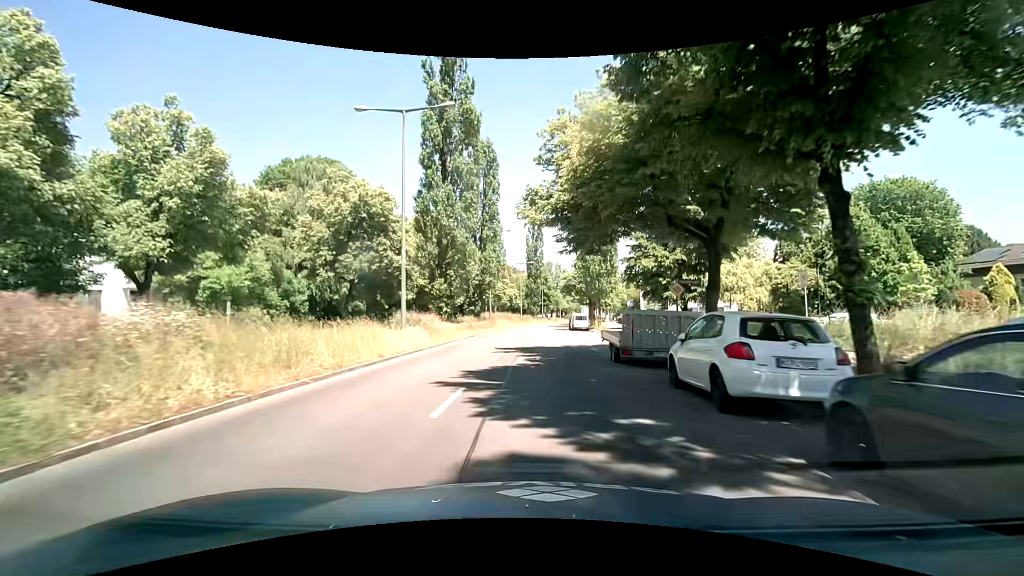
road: secondary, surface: asphalt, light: Day
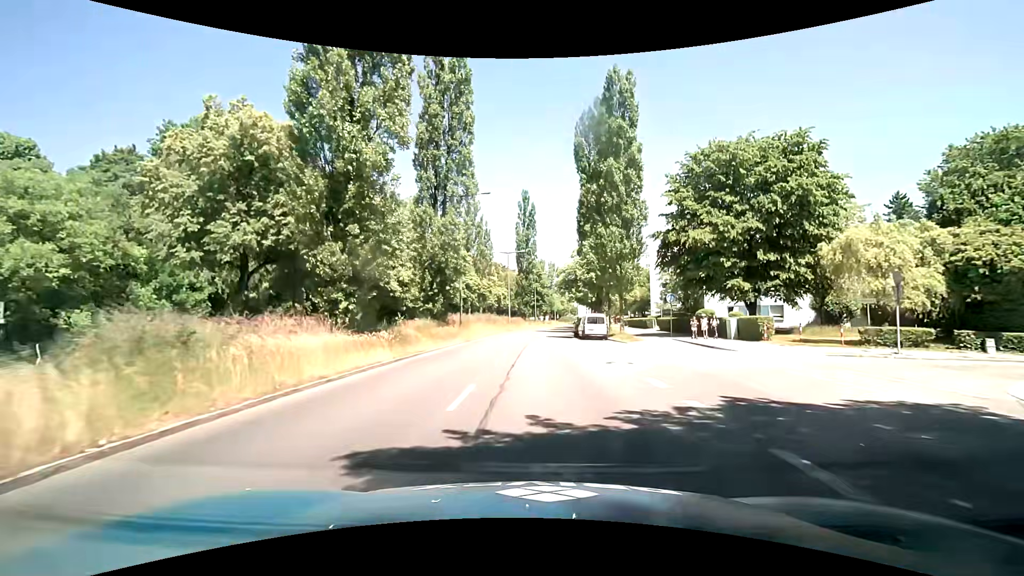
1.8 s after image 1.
(+0.3, +17.1) m; +1°
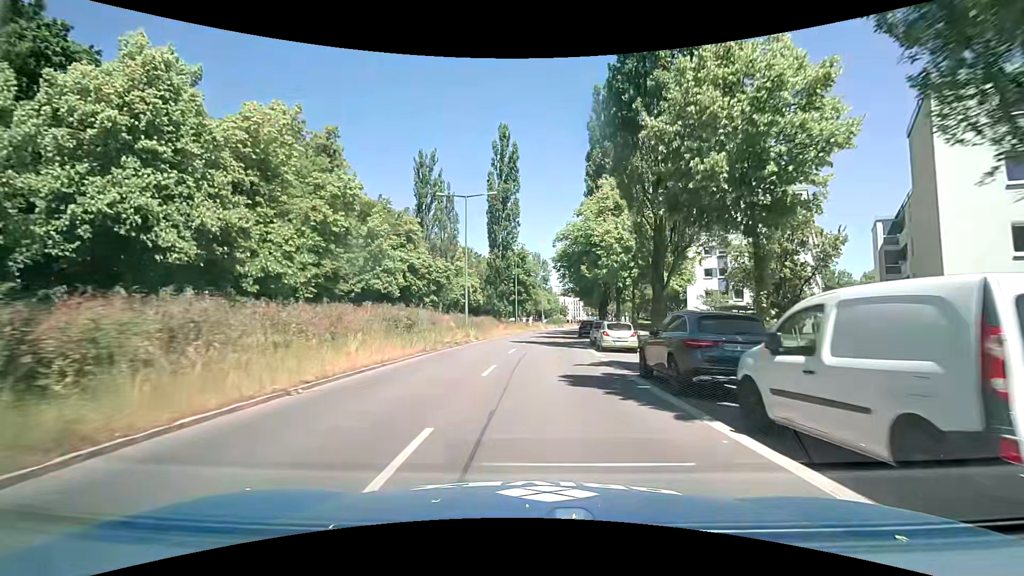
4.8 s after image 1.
(+0.7, +31.4) m; +2°
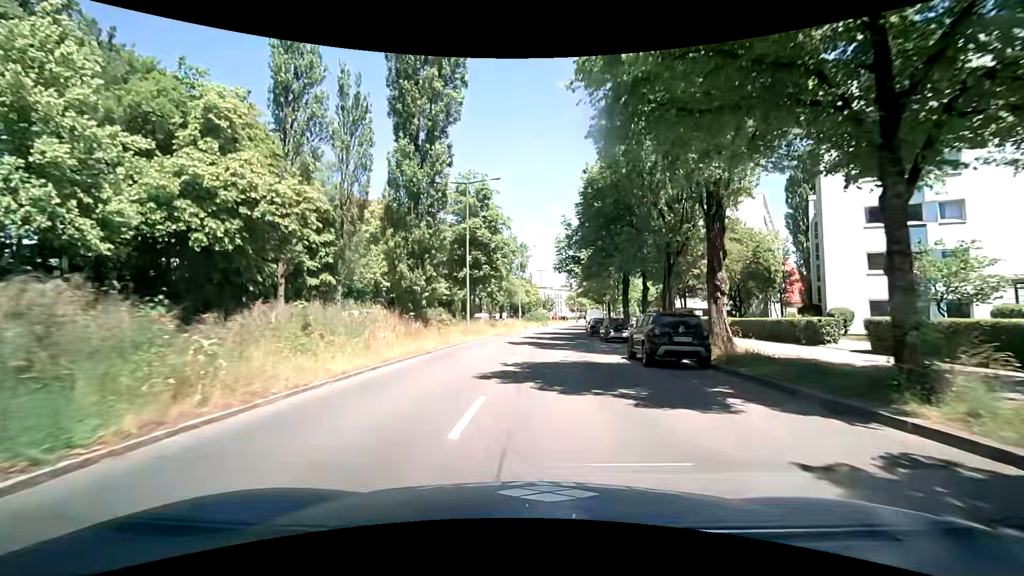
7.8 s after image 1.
(+0.5, +34.0) m; +3°
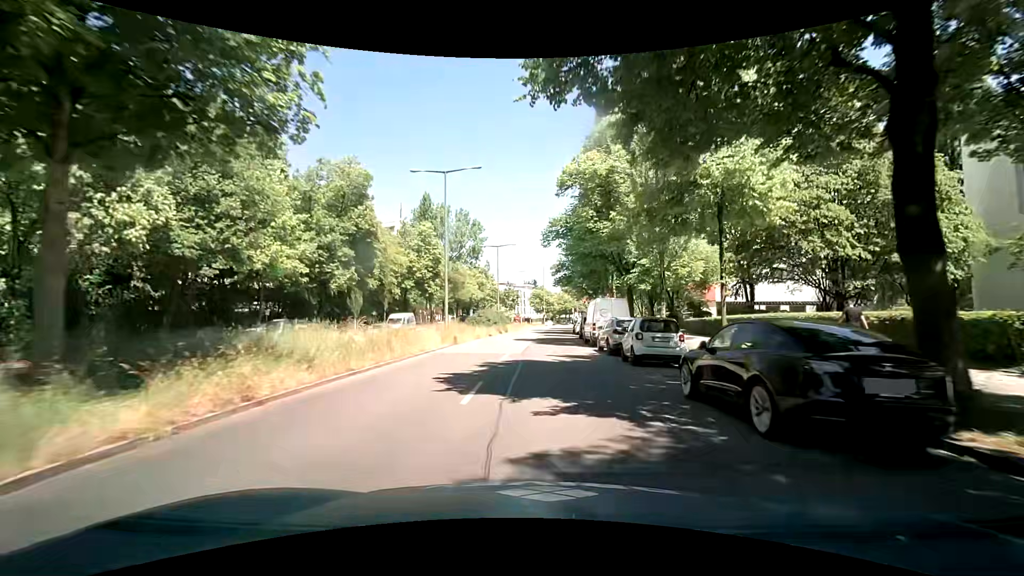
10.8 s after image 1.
(+1.2, +33.7) m; +5°
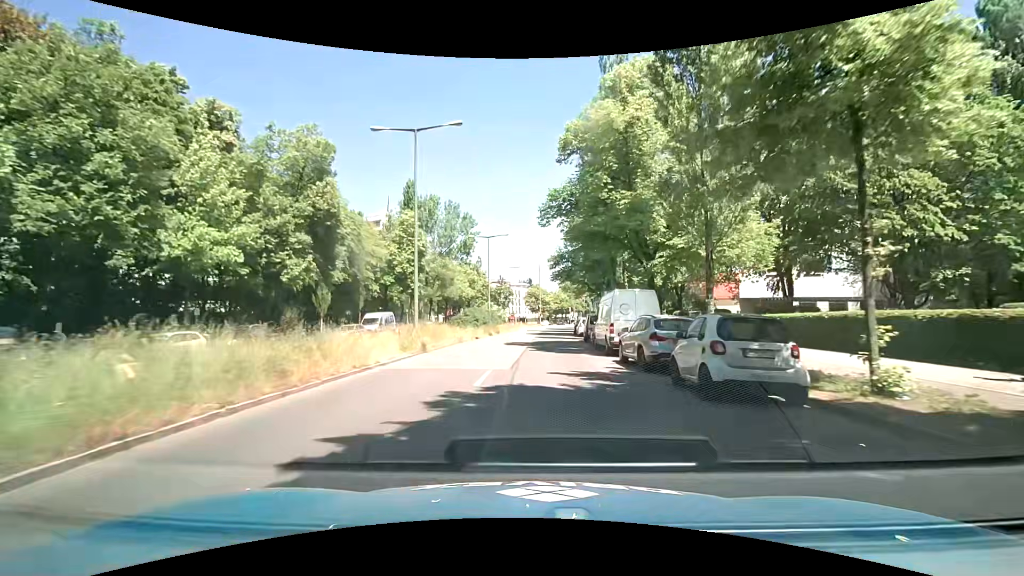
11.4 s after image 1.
(-0.1, +6.8) m; 0°
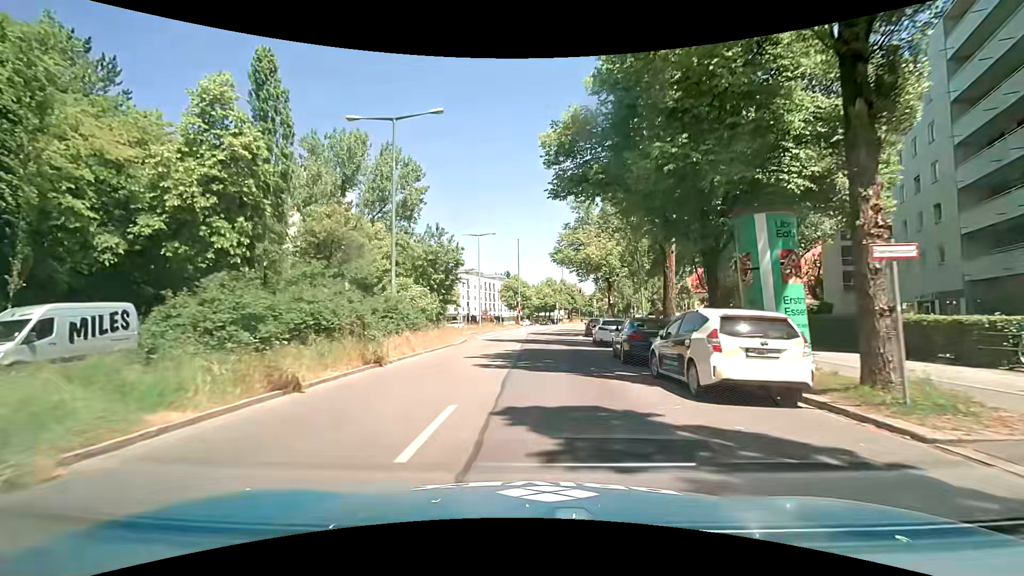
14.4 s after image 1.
(+0.5, +32.1) m; +1°
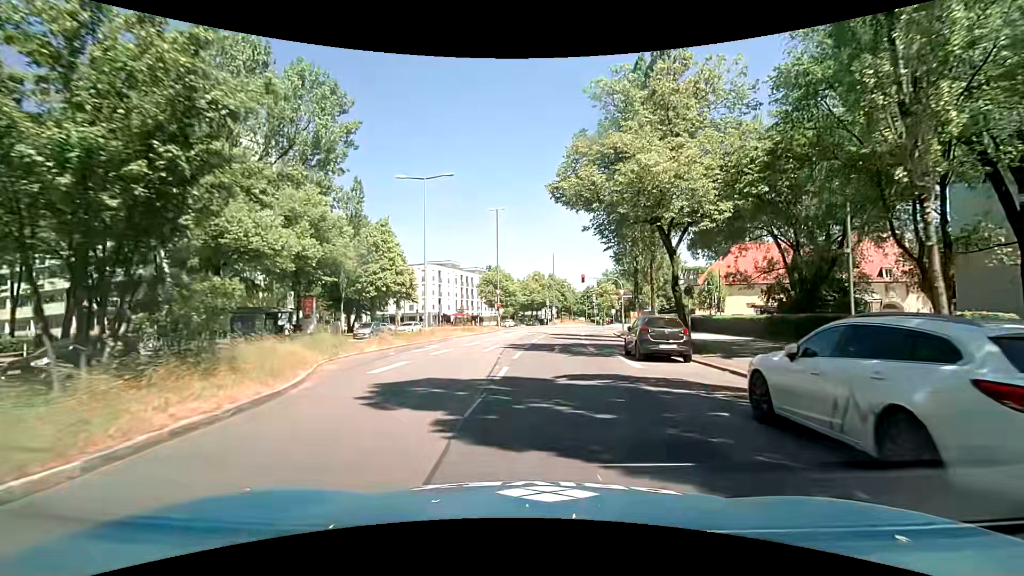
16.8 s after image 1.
(+0.6, +21.7) m; +2°
